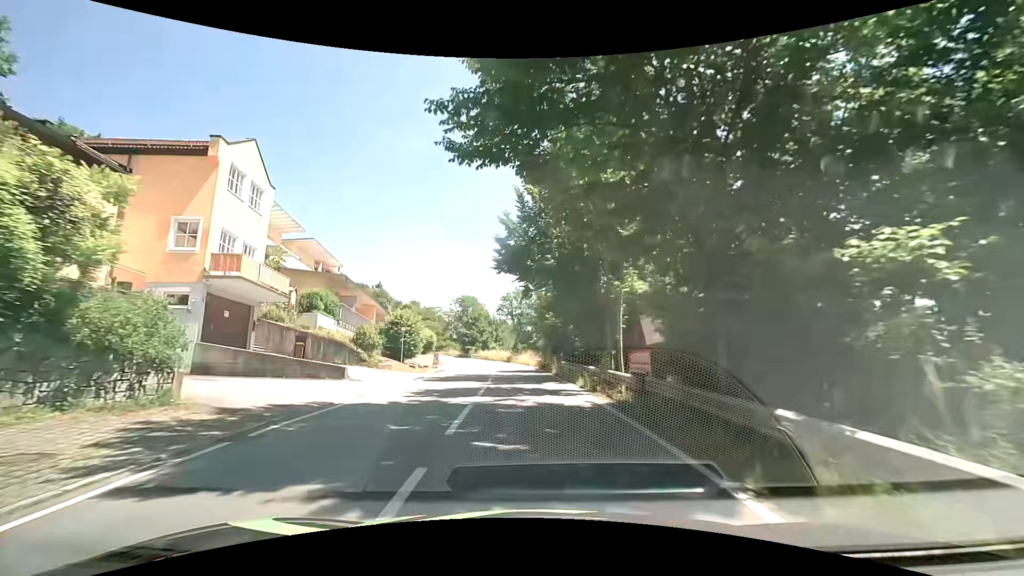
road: tertiary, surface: asphalt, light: Day
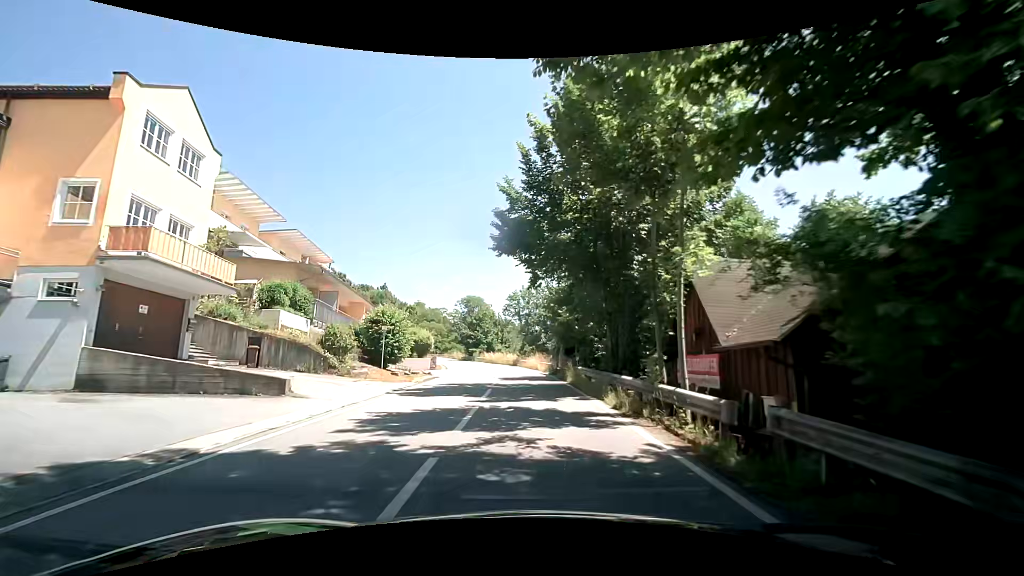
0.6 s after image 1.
(-0.1, +5.2) m; -1°
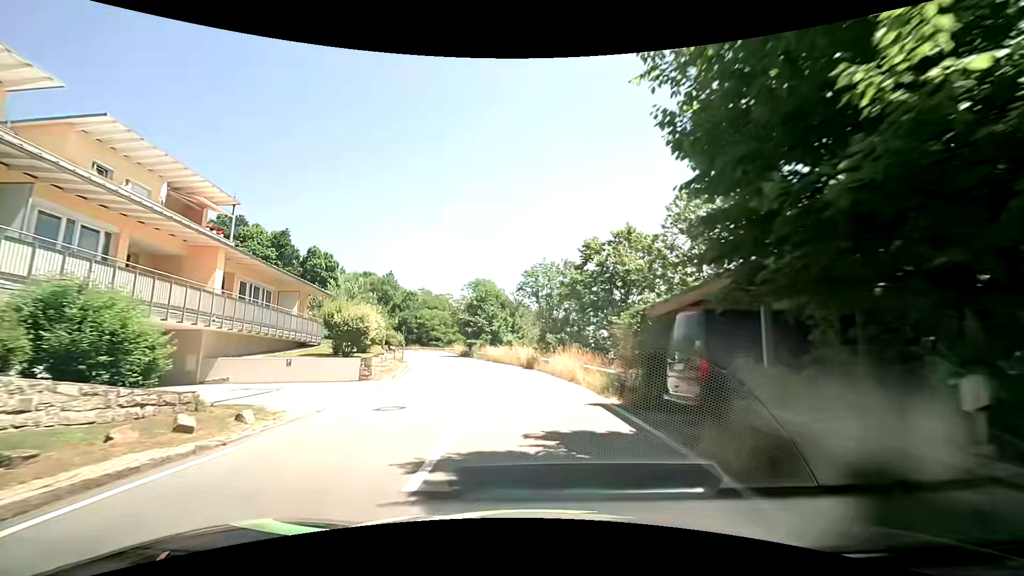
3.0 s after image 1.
(-0.4, +21.6) m; -2°
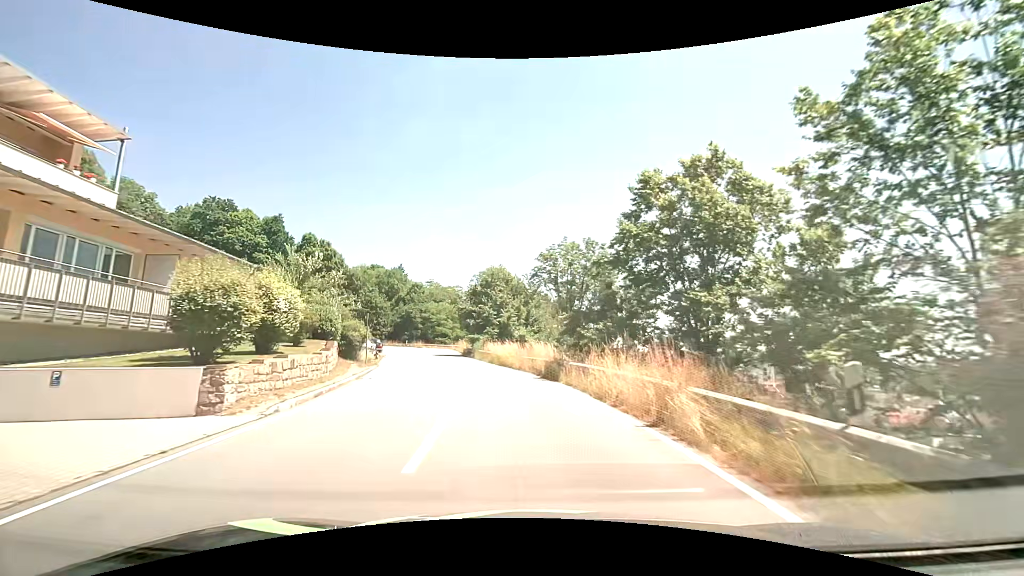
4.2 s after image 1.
(-0.2, +11.4) m; -1°
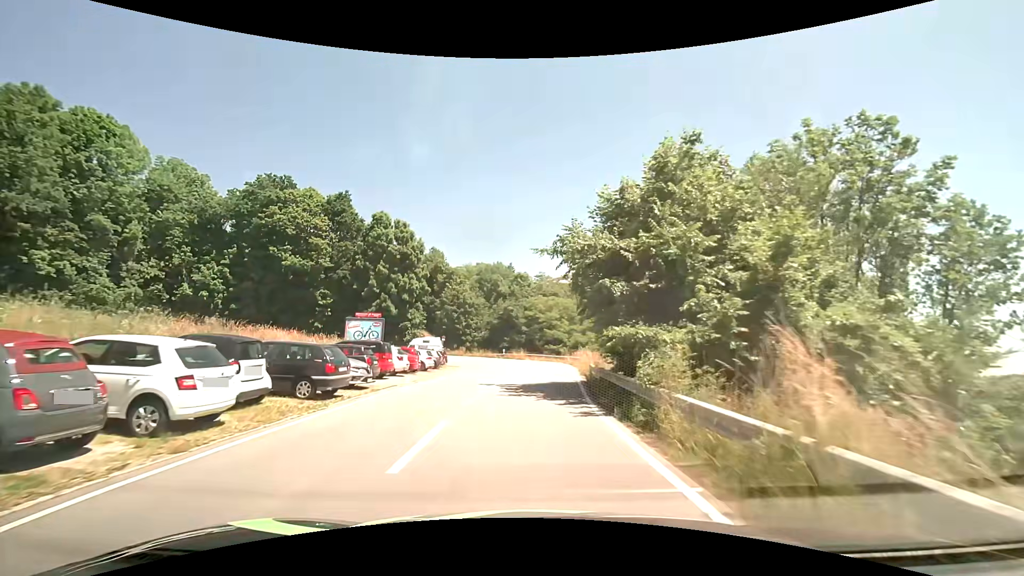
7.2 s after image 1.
(-3.9, +29.7) m; -14°
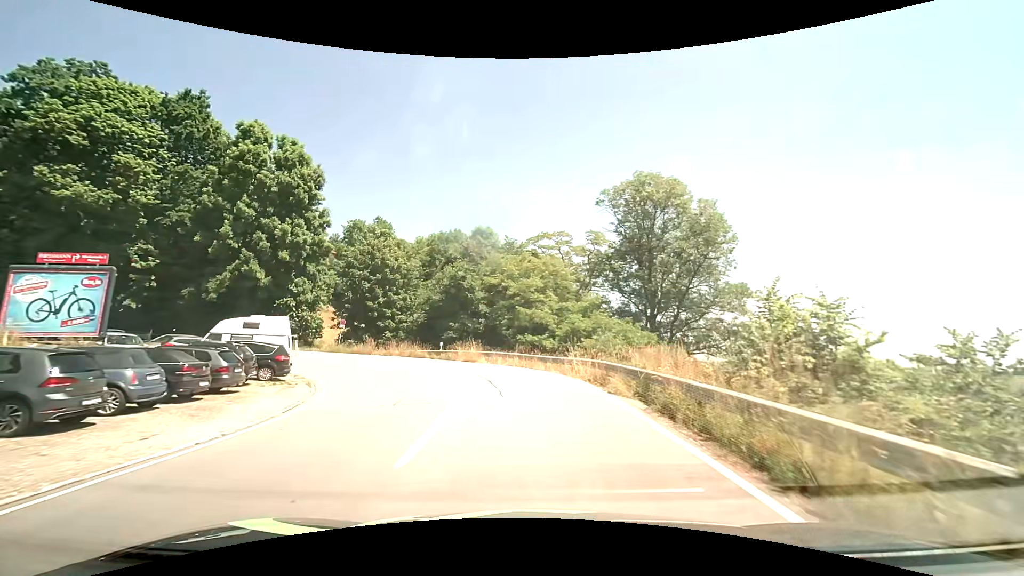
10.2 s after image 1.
(+0.4, +29.4) m; +3°
(0, +10) (-1, +20) (-5, +29) (-12, +36) (-21, +41) (-31, +41) (-41, +39) (-49, +34) (-55, +26) (-58, +17) m
